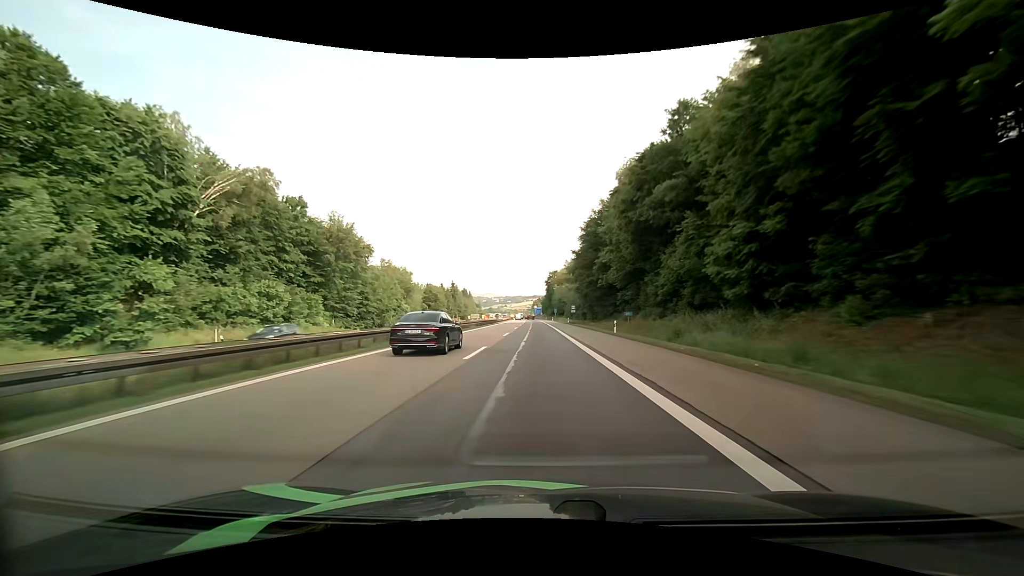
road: motorway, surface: asphalt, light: Day
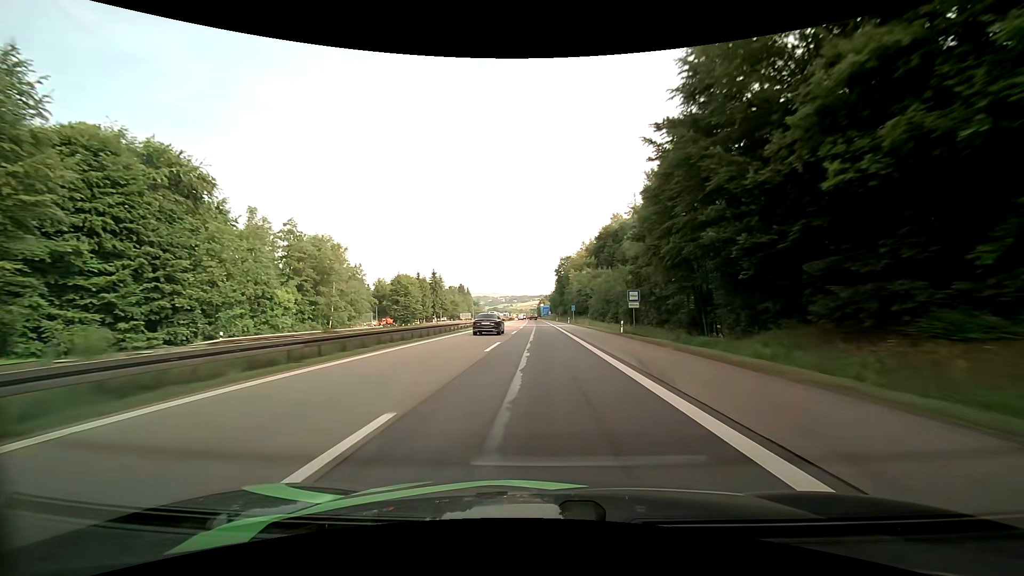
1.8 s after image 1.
(-0.5, +50.7) m; -1°
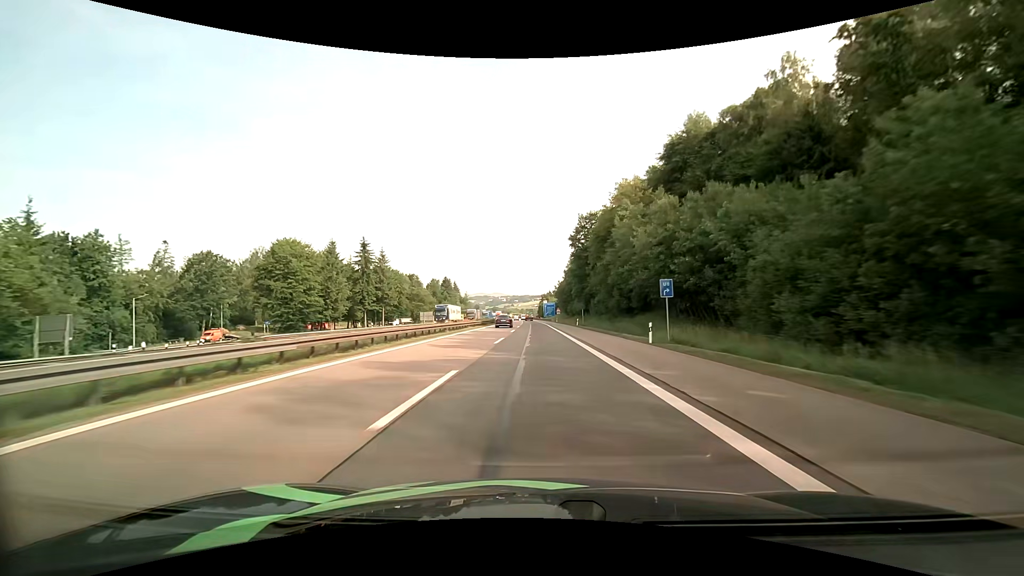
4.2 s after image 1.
(-0.1, +66.5) m; 0°
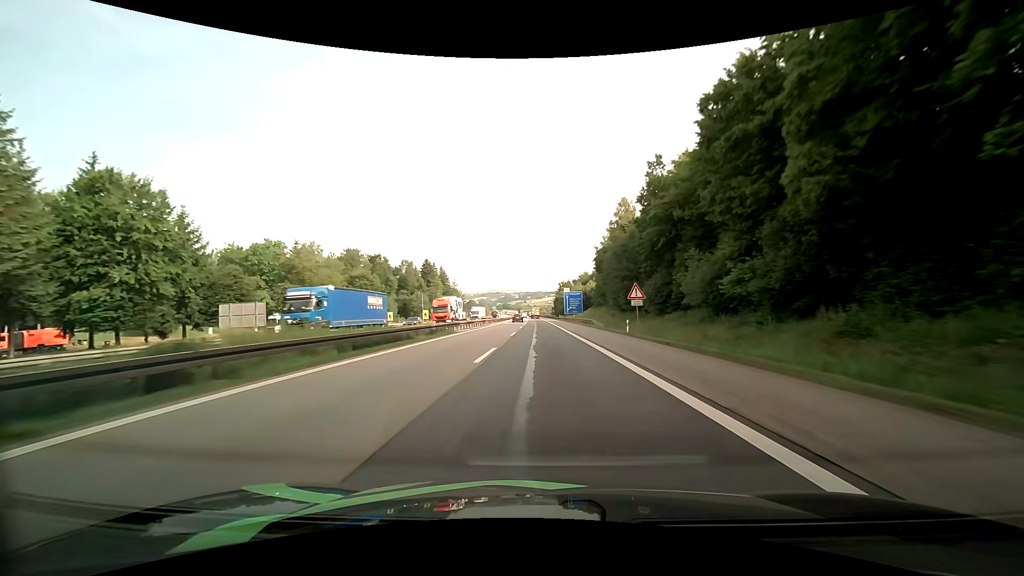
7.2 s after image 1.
(-1.1, +81.6) m; -1°
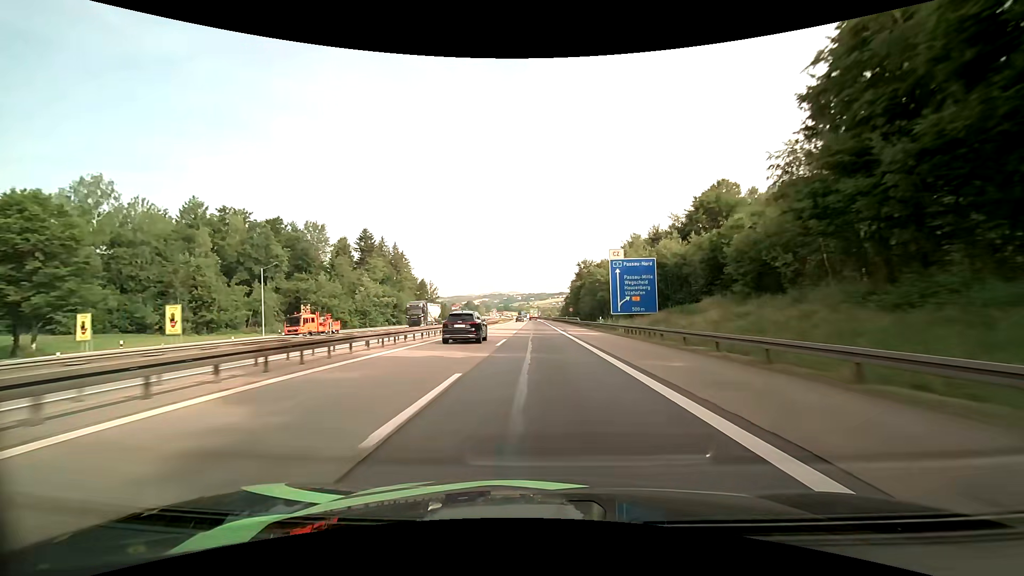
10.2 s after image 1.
(-0.4, +80.8) m; 0°
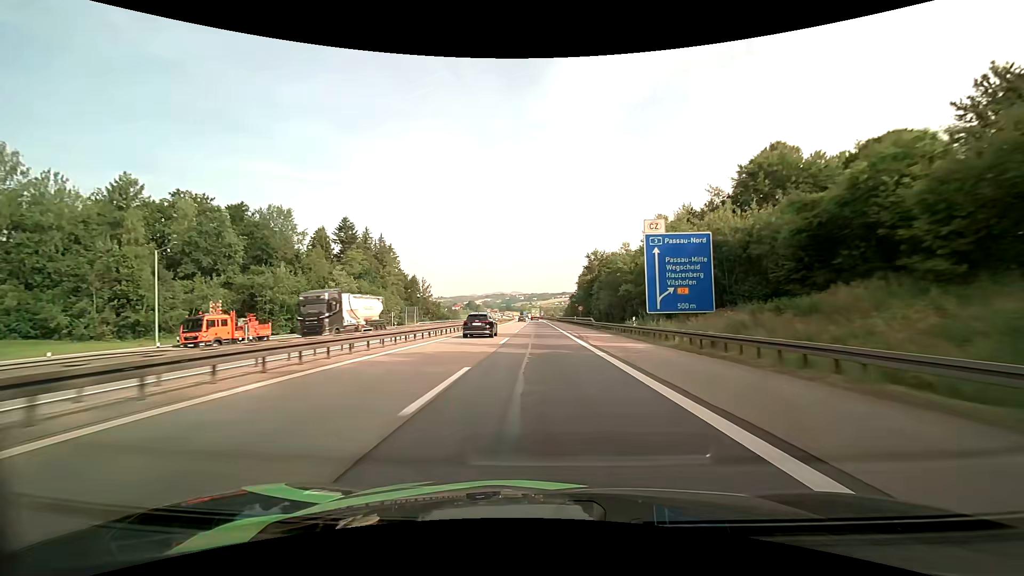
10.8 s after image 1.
(0.0, +16.2) m; 0°
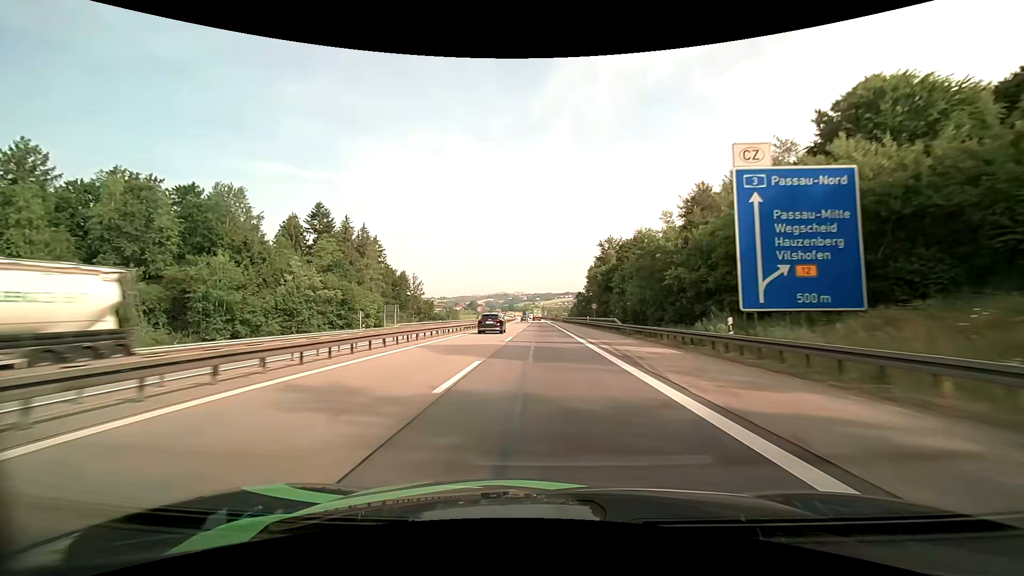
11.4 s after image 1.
(-0.1, +16.2) m; 0°
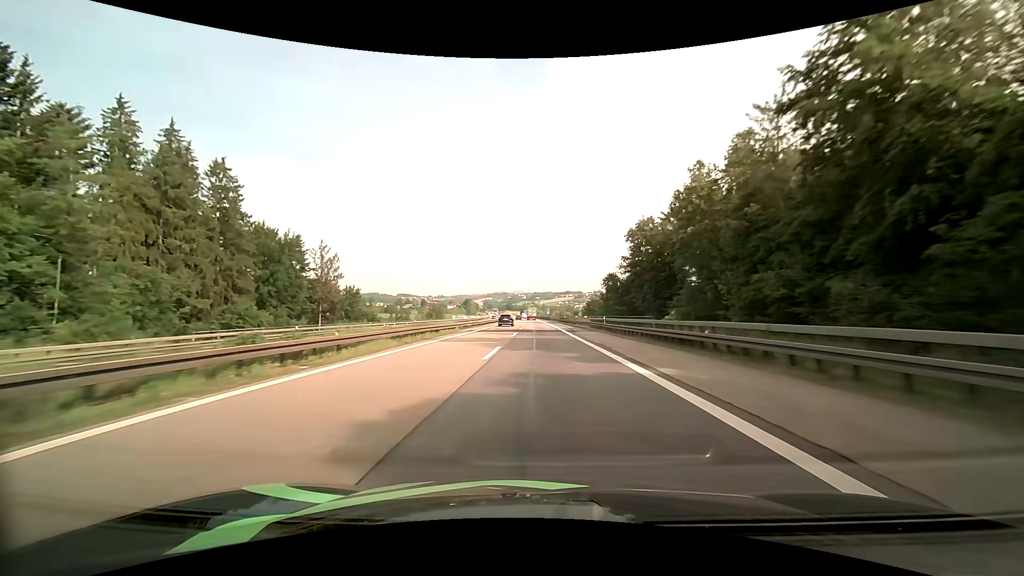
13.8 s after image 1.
(0.0, +65.4) m; 0°
(0, +10) (0, +20) (0, +30) (0, +40) (0, +50) (0, +60) (0, +70) (-1, +80) (-1, +90) (-1, +100) m
